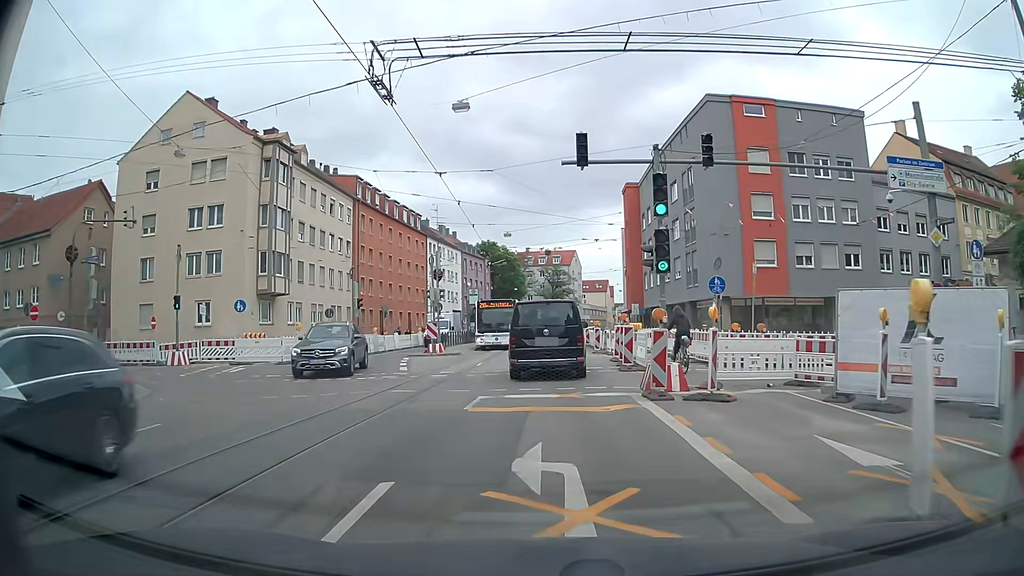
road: tertiary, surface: asphalt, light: Day
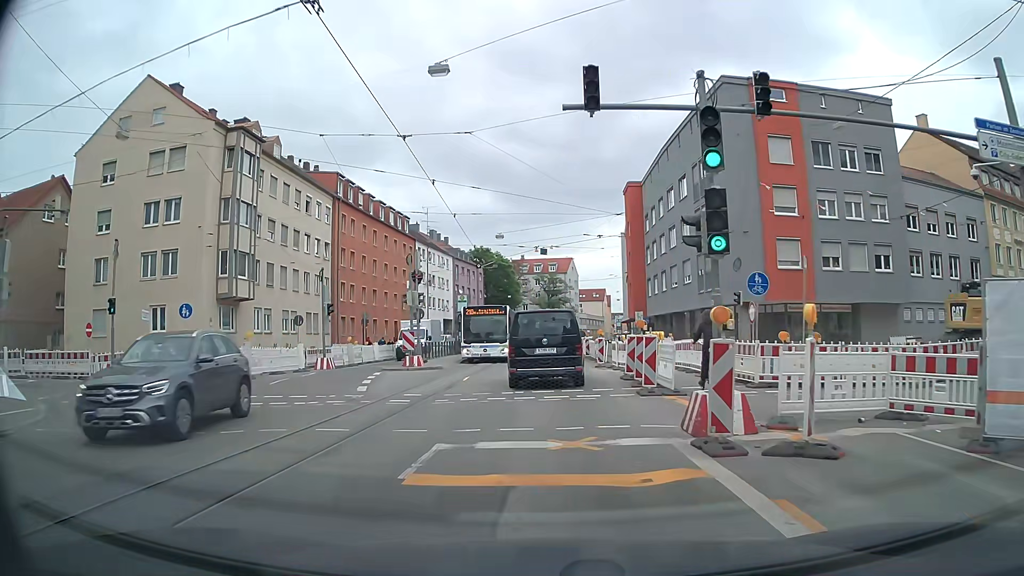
(0.0, +4.7) m; 0°
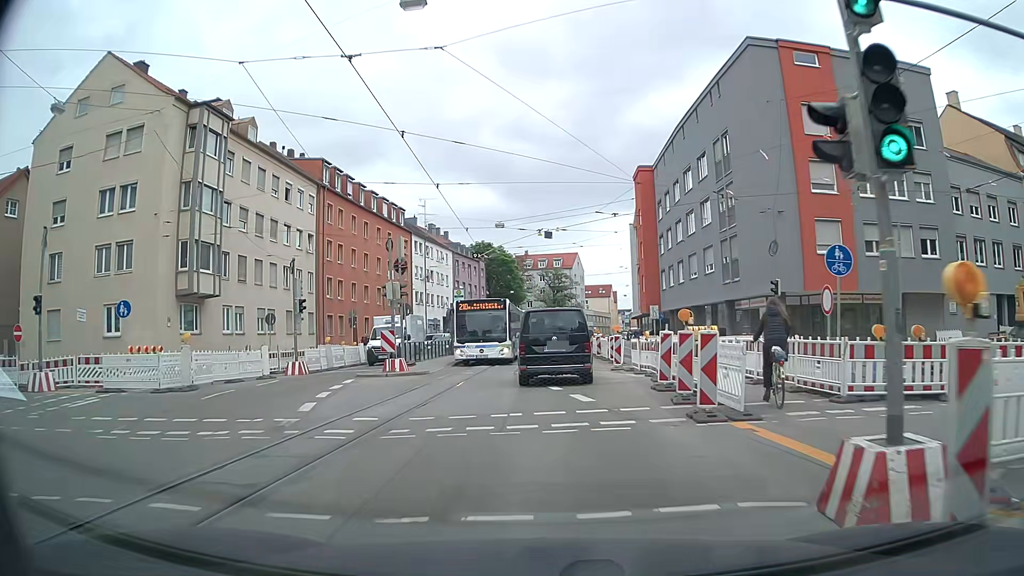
(0.0, +4.7) m; -1°
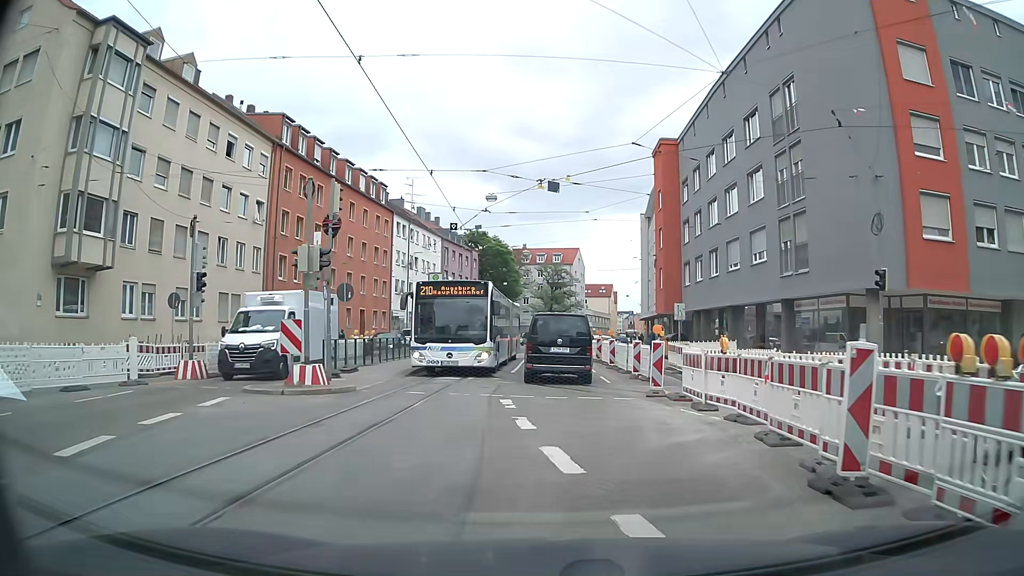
(0.0, +9.2) m; 0°
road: service
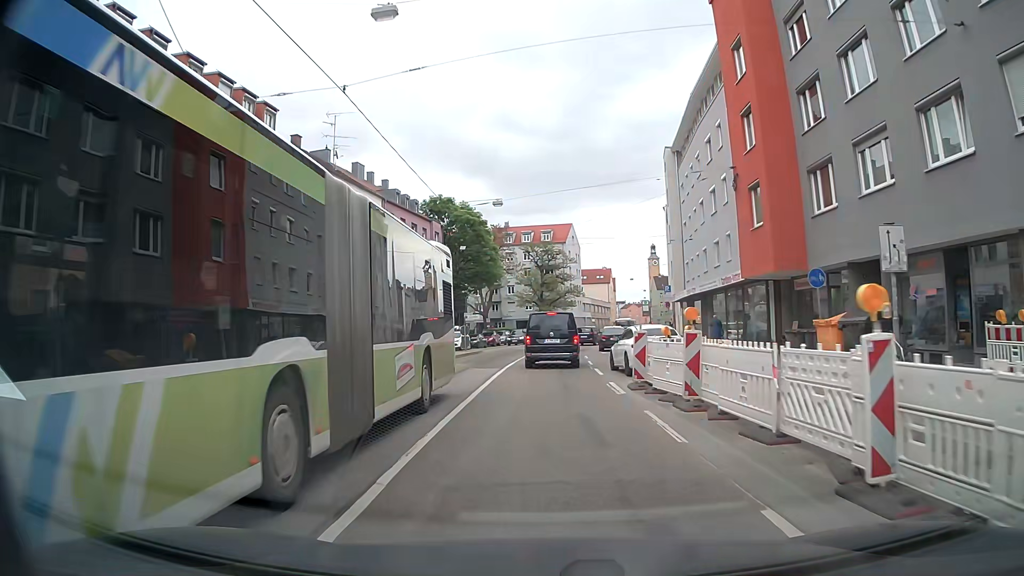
(+0.5, +24.4) m; 0°
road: tertiary
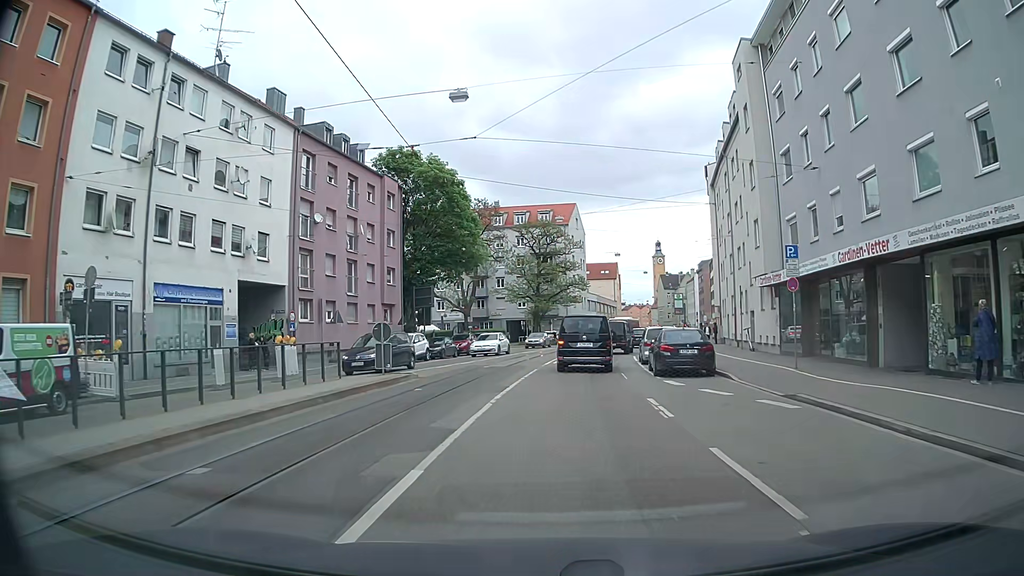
(+0.2, +21.2) m; +1°
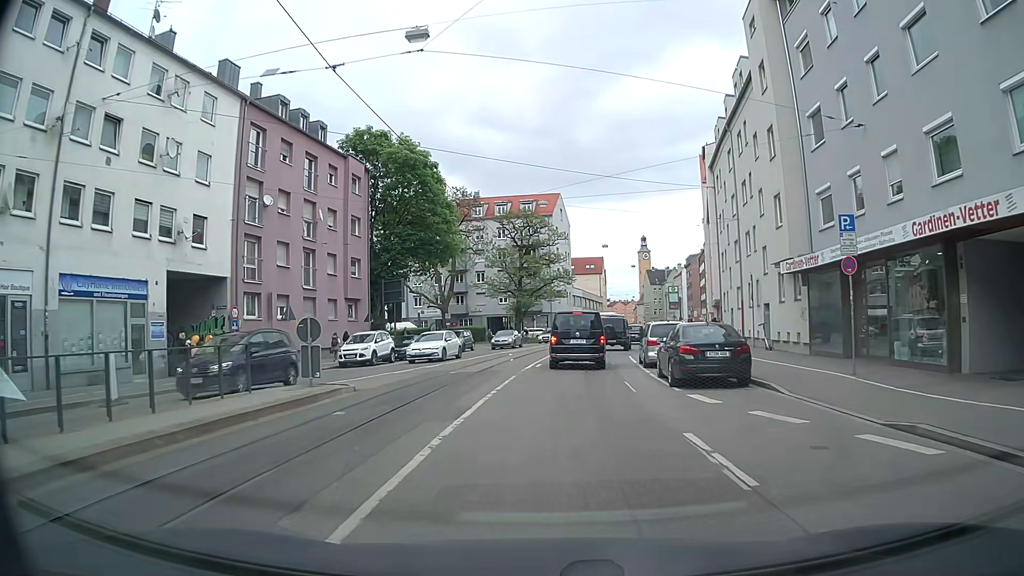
(+0.1, +5.1) m; +3°
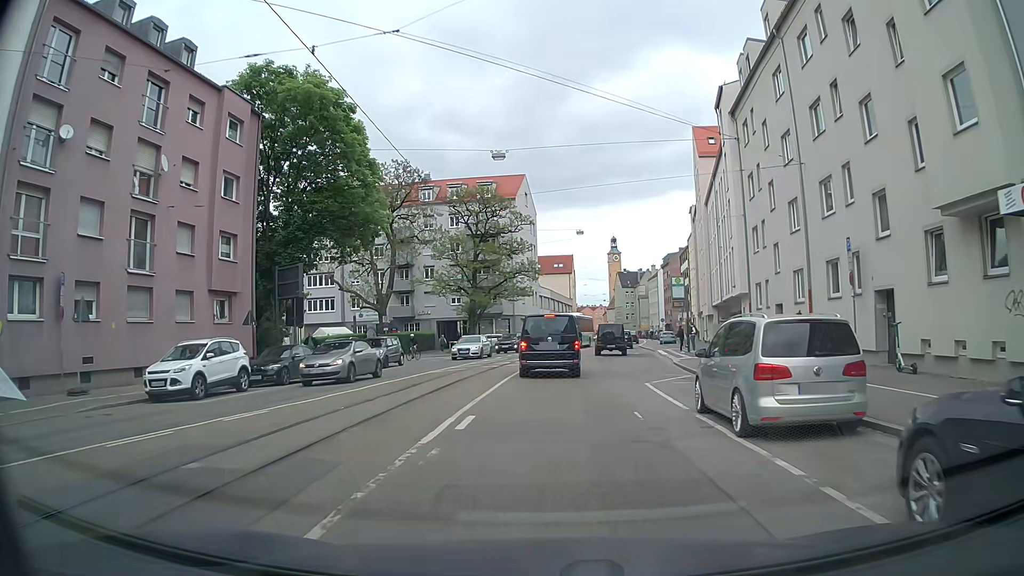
(+0.2, +14.6) m; +2°
